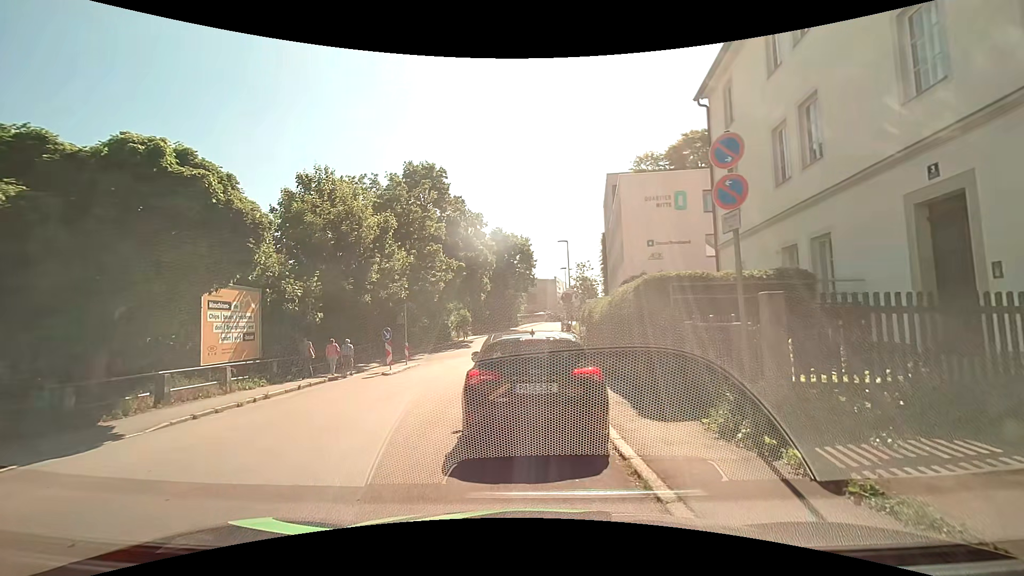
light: Day
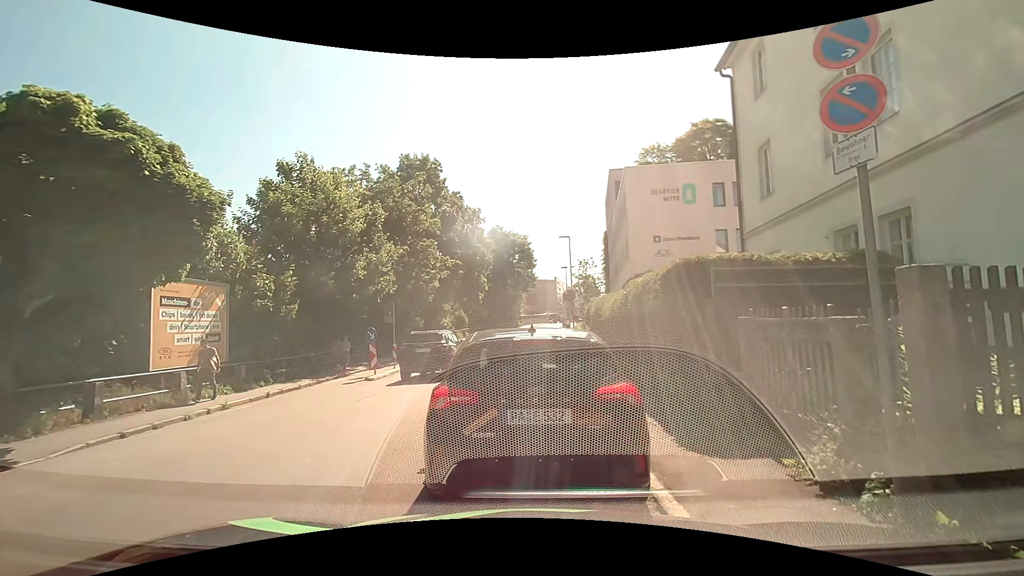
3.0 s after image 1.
(0.0, +2.1) m; 0°
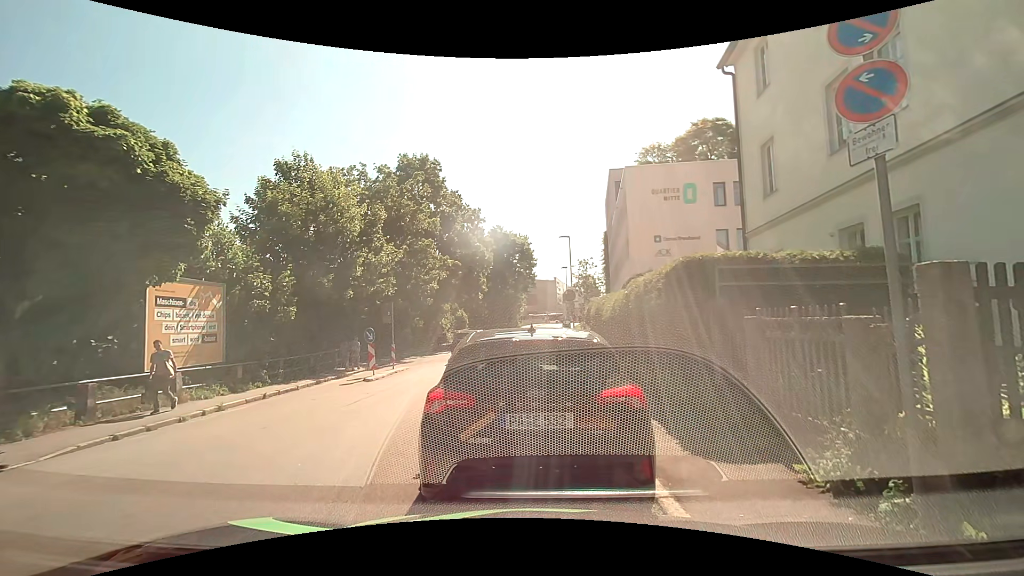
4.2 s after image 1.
(0.0, +0.2) m; 0°
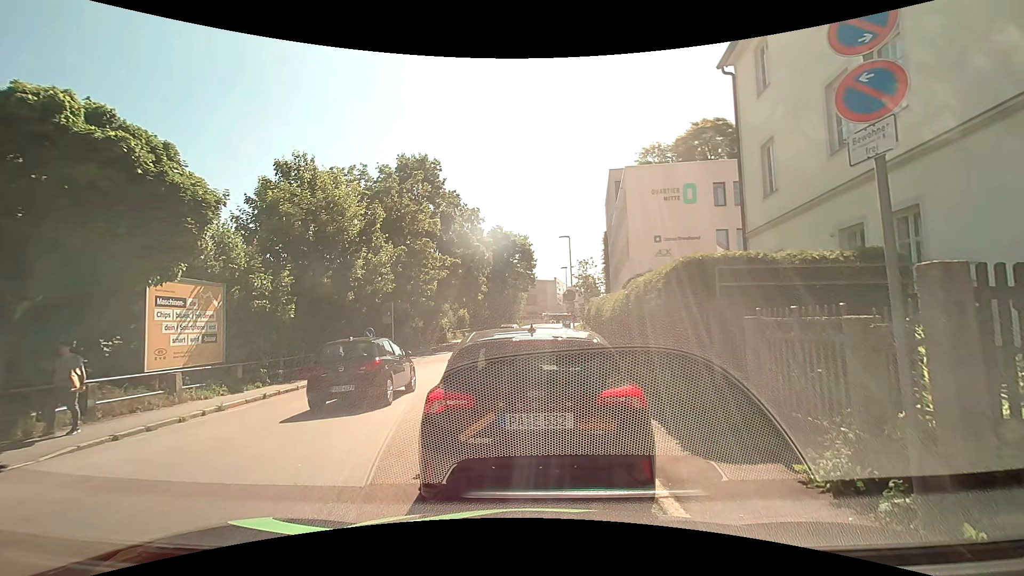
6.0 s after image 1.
(0.0, 0.0) m; 0°
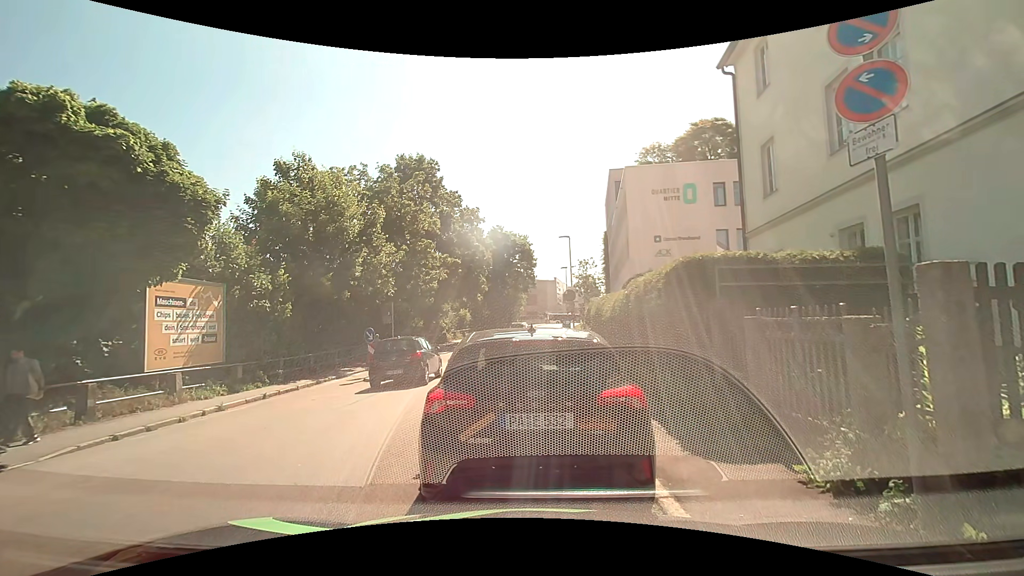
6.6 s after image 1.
(0.0, 0.0) m; 0°
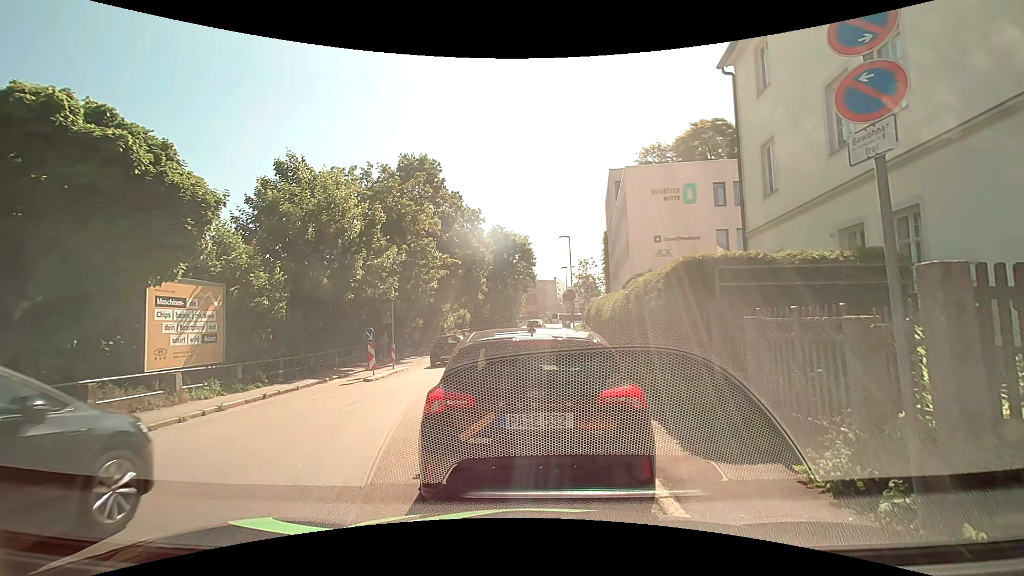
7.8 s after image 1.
(0.0, 0.0) m; 0°
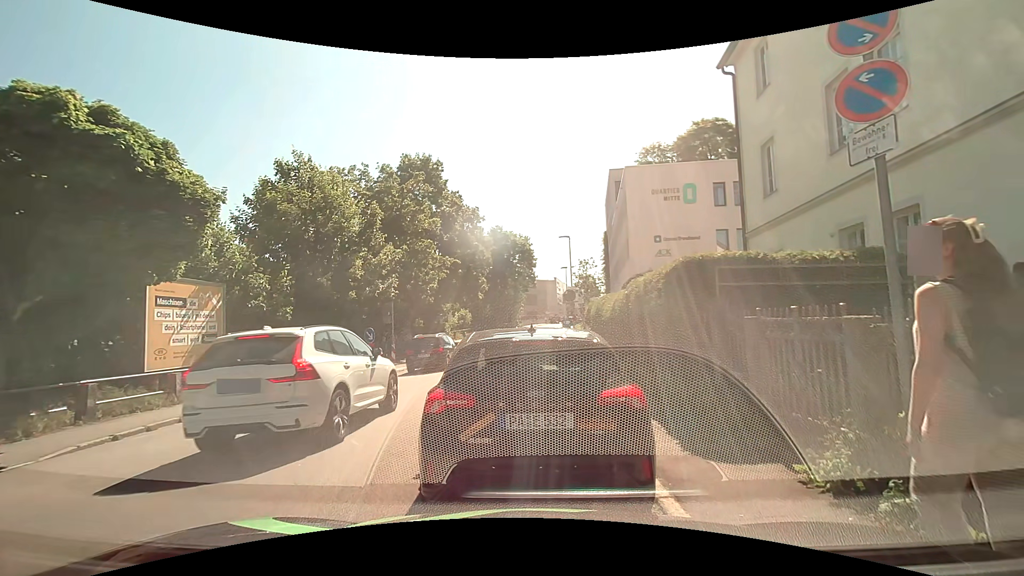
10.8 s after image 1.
(0.0, 0.0) m; 0°
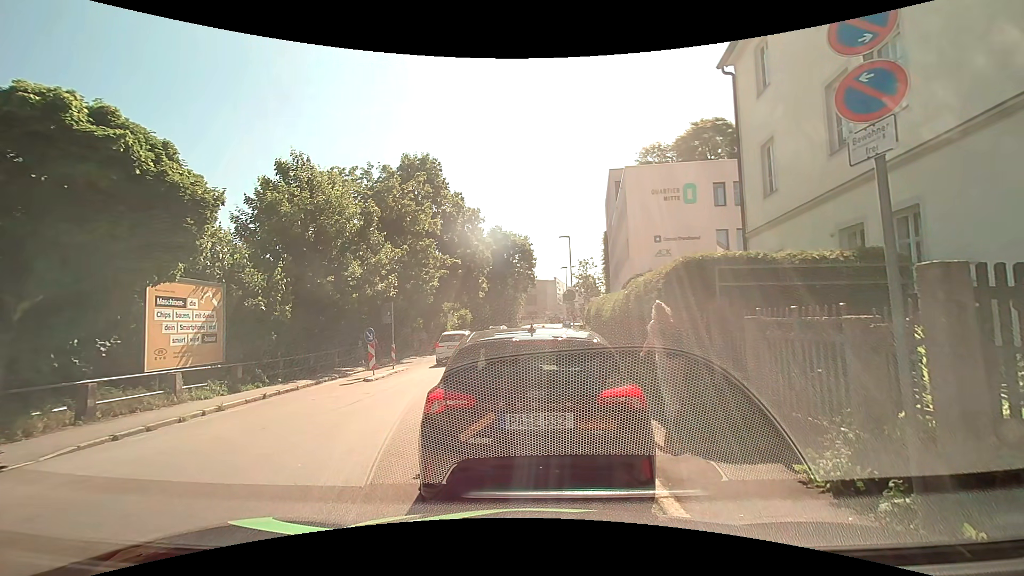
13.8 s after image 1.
(0.0, 0.0) m; 0°
